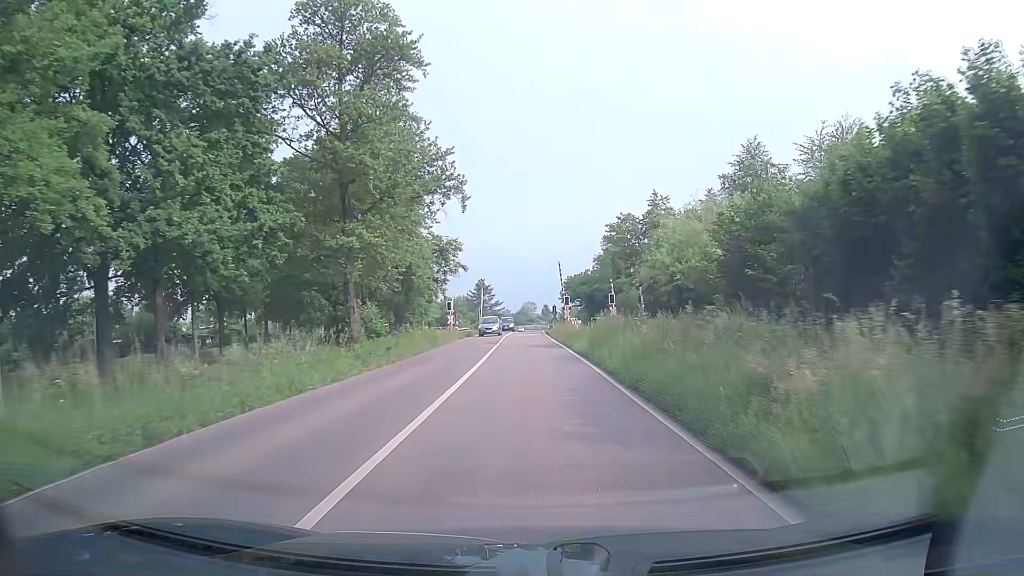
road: secondary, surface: asphalt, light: Day
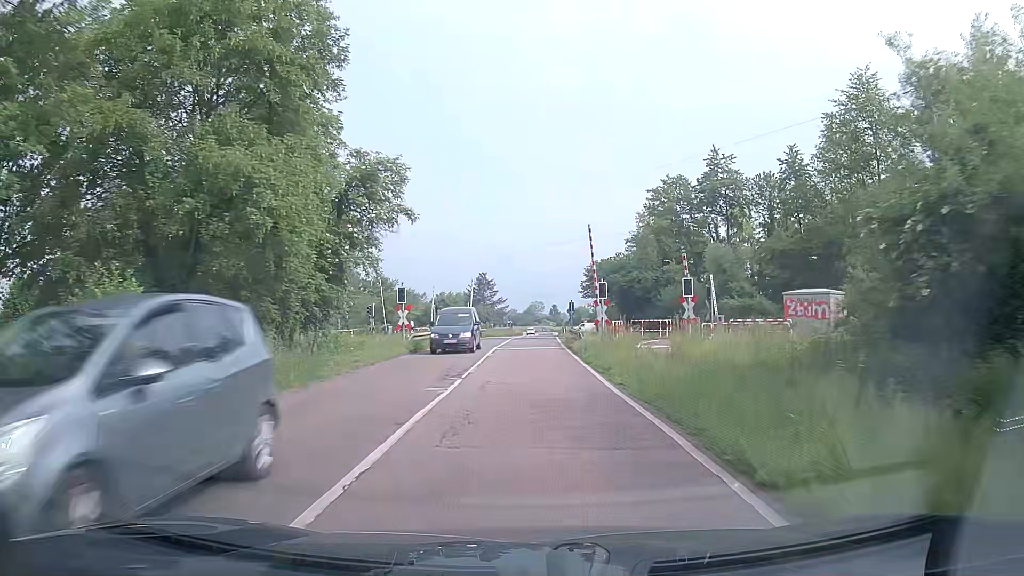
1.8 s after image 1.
(-0.1, +22.5) m; 0°
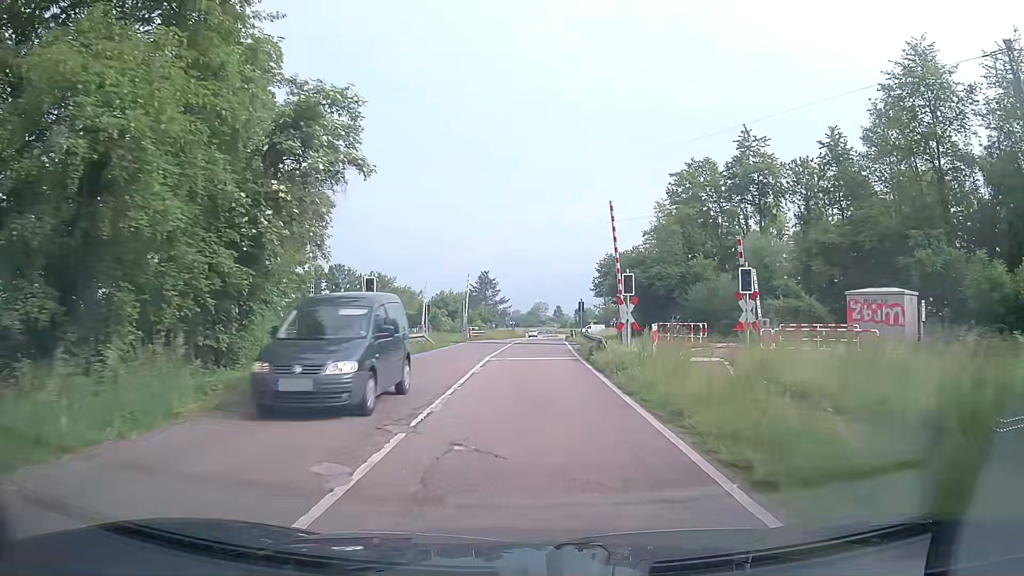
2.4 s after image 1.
(-0.1, +7.2) m; -1°
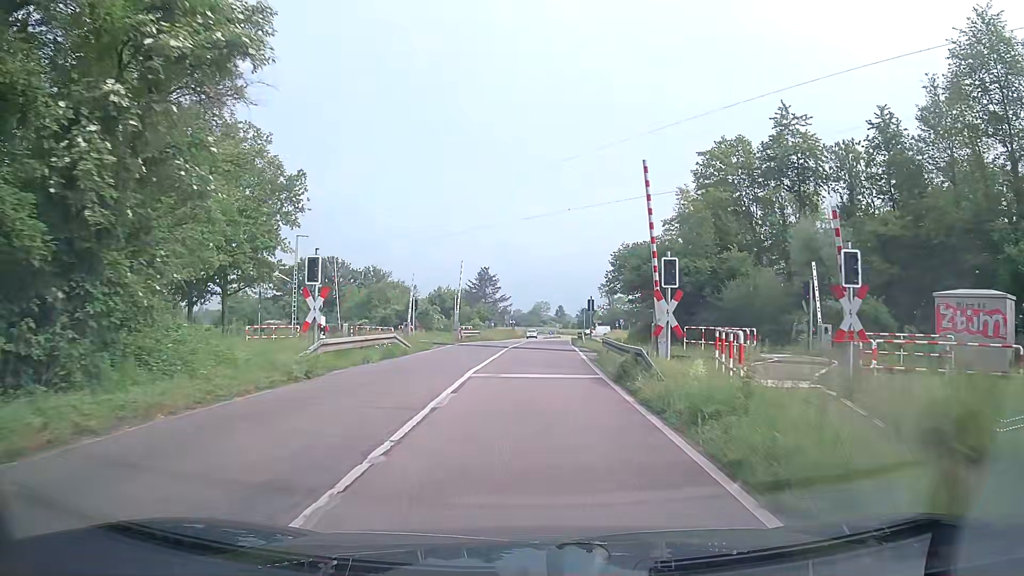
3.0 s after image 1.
(0.0, +7.0) m; -1°
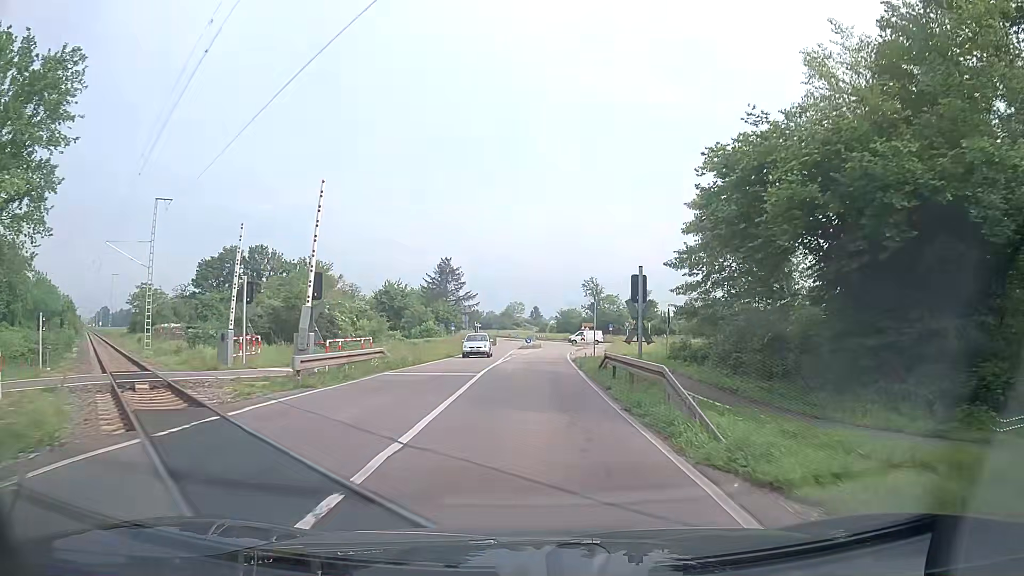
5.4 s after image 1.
(+0.8, +27.3) m; +4°
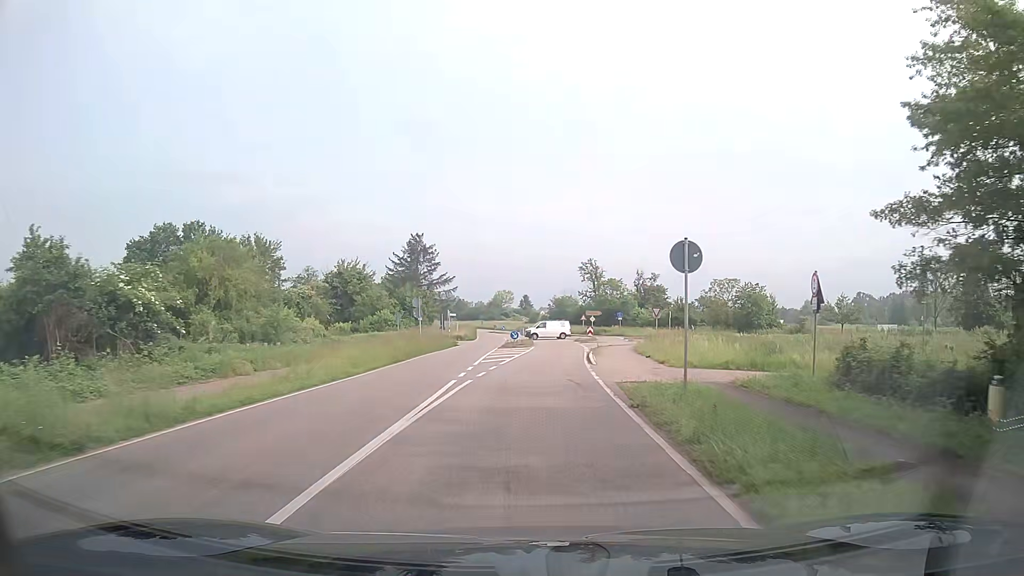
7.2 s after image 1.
(-0.1, +21.2) m; 0°
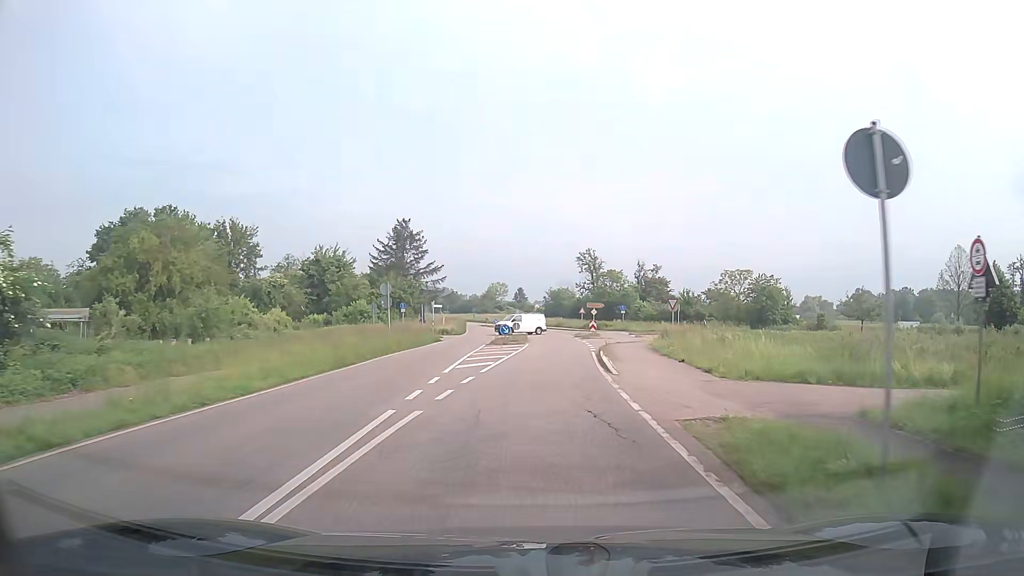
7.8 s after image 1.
(0.0, +7.3) m; +1°
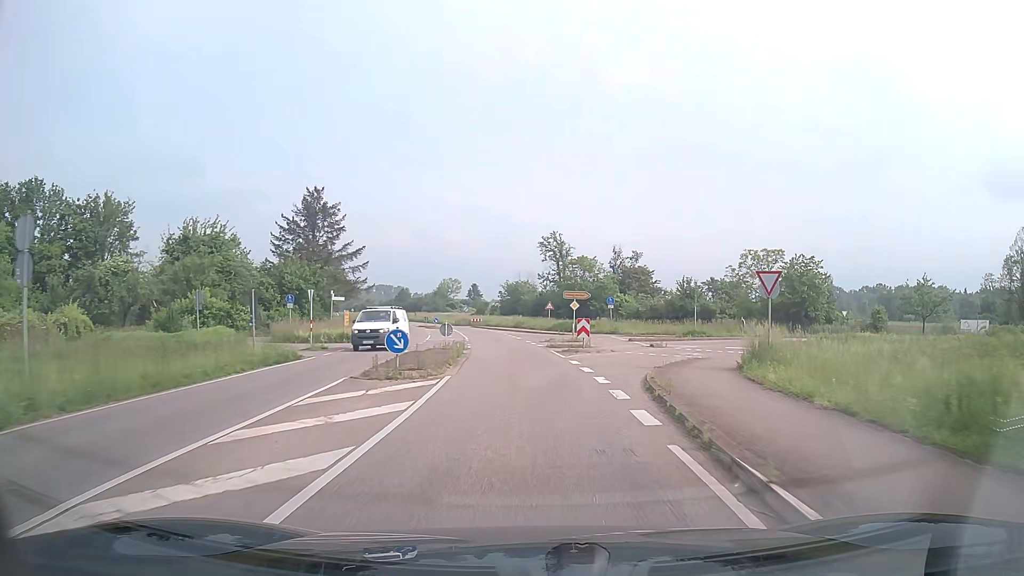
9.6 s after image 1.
(+0.6, +22.9) m; +3°
(0, +10) (0, +20) (-1, +30) (-2, +40) (-3, +50) (-4, +60) (-6, +70) (-9, +79) (-12, +89) (-15, +98) m
